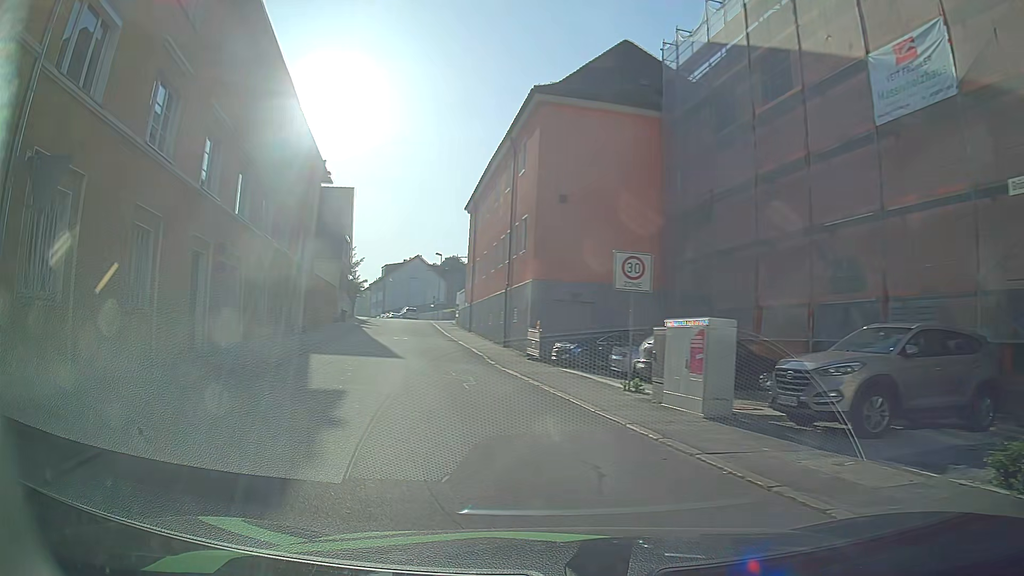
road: residential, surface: asphalt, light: Day
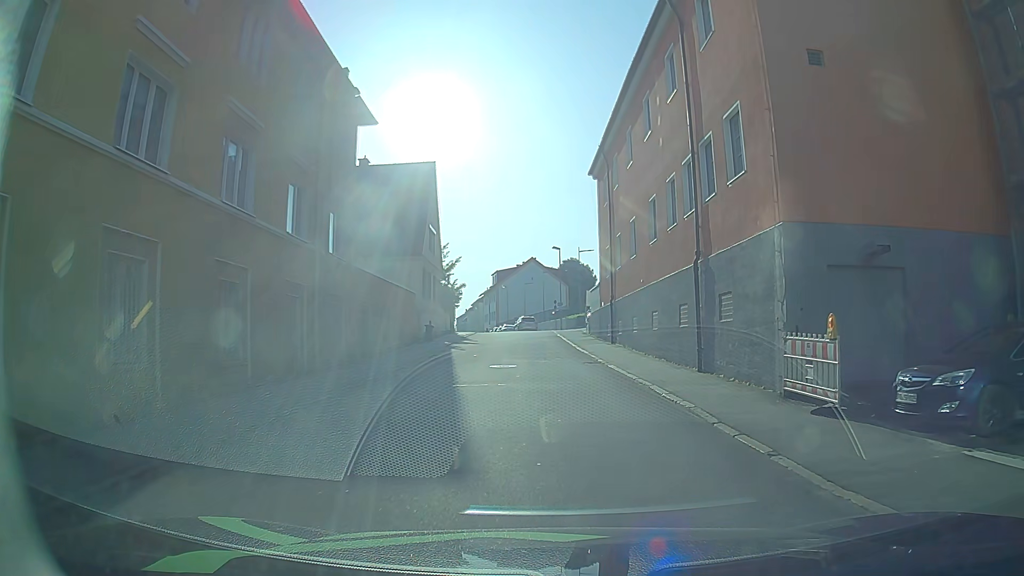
(-2.7, +15.4) m; -11°
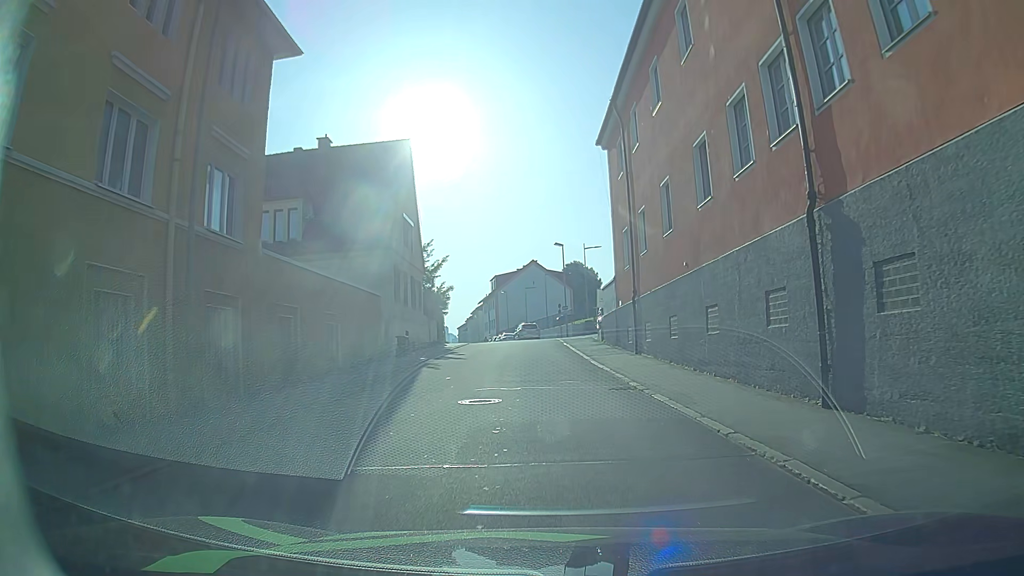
(-0.1, +7.9) m; -1°
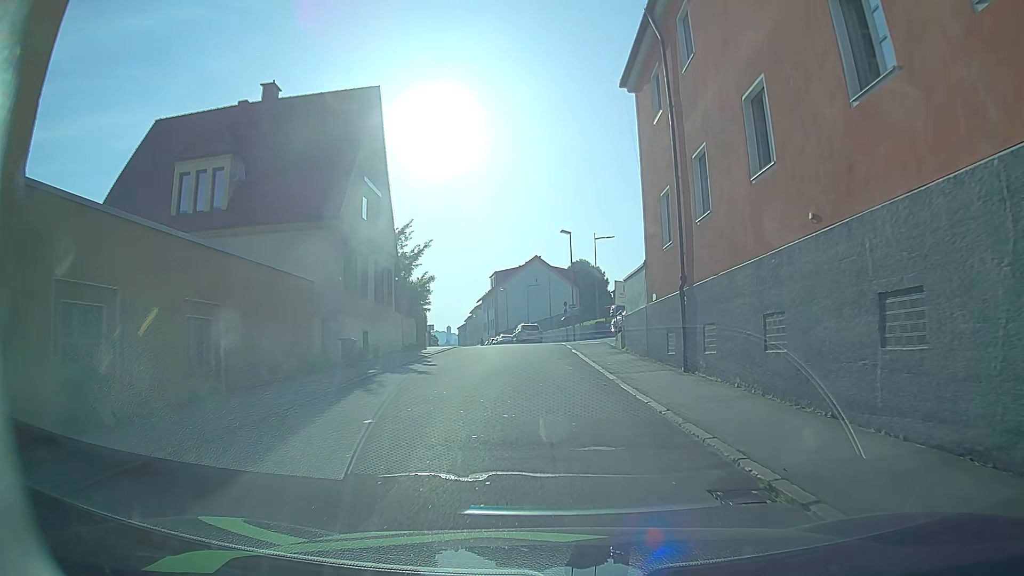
(-0.1, +8.6) m; 0°
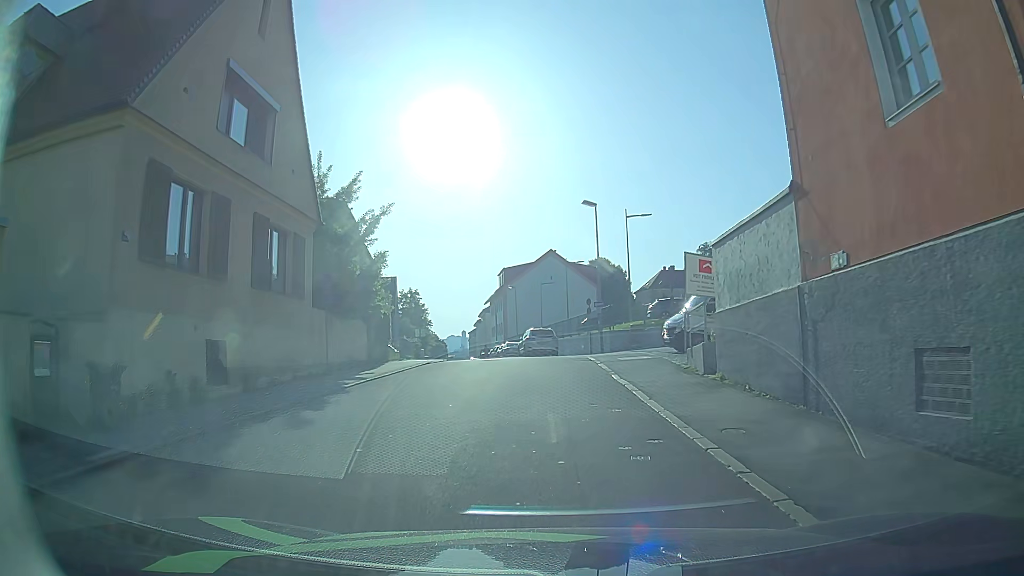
(-0.2, +13.0) m; -2°
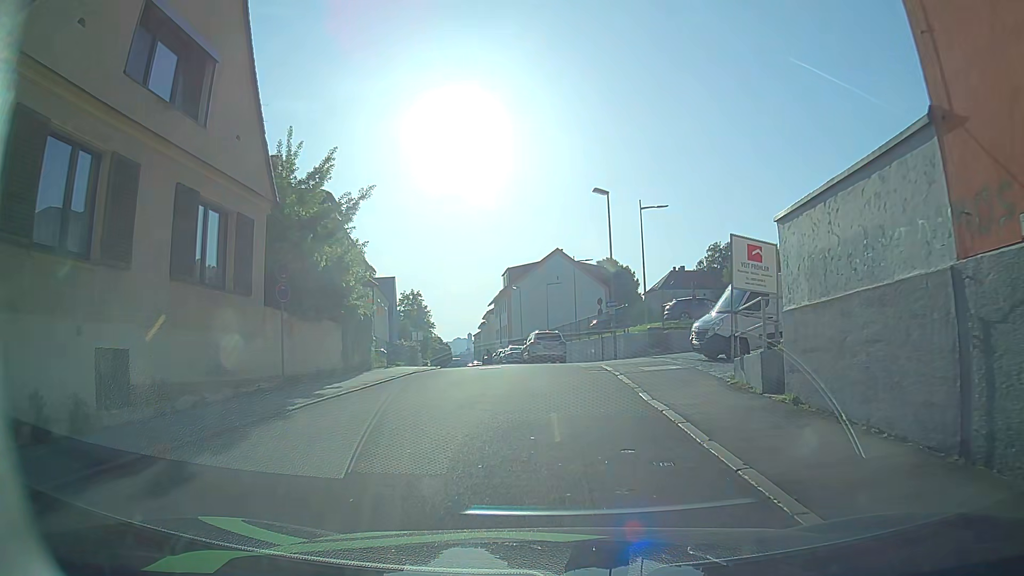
(+0.1, +3.9) m; 0°
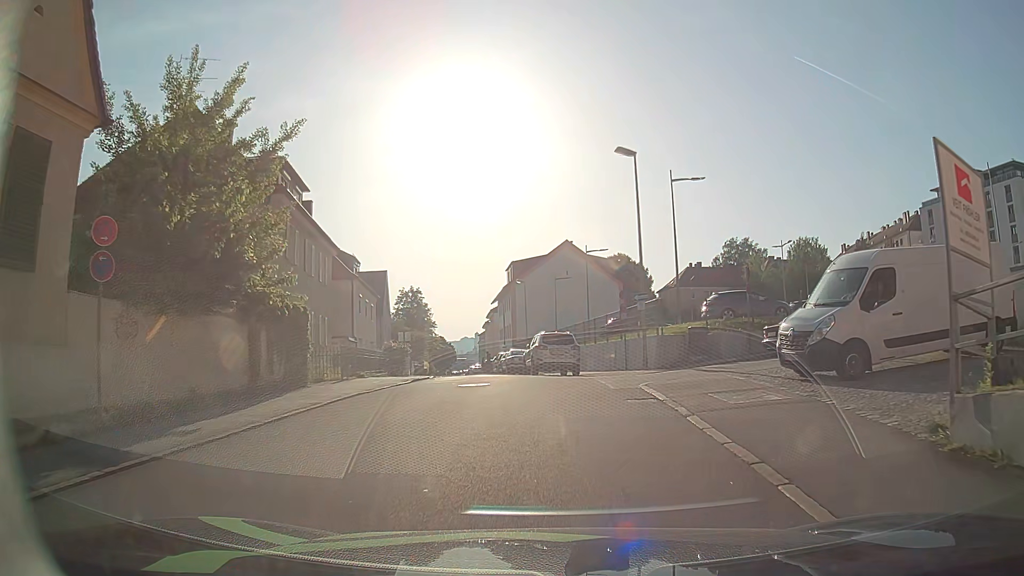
(+0.1, +7.5) m; 0°
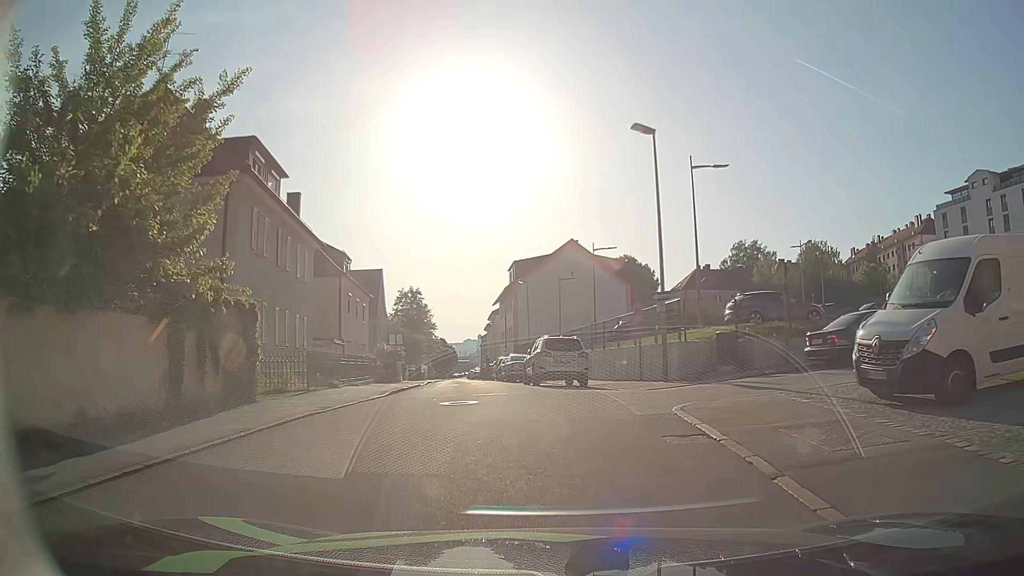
(0.0, +3.4) m; 0°
